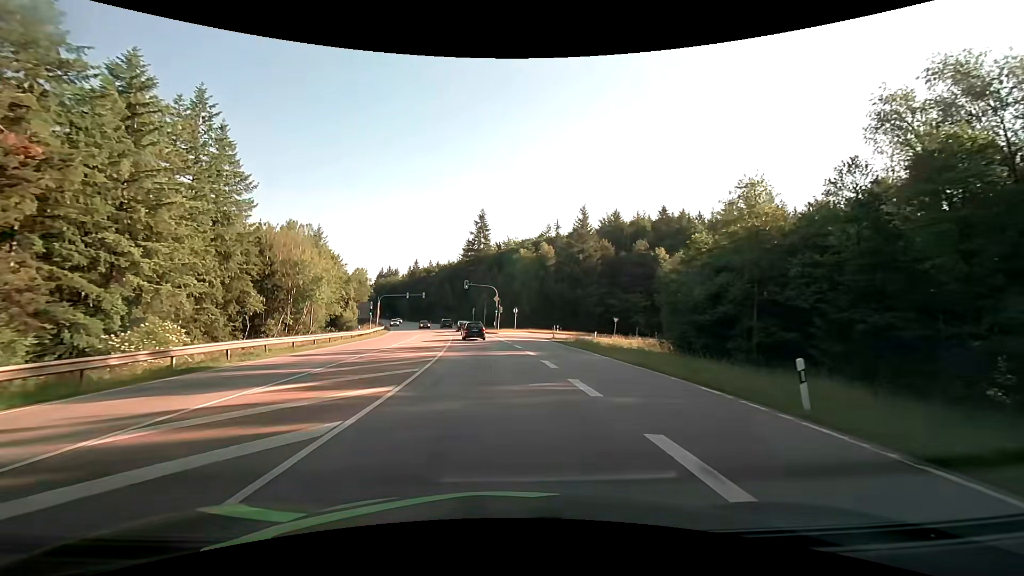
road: secondary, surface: asphalt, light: Day
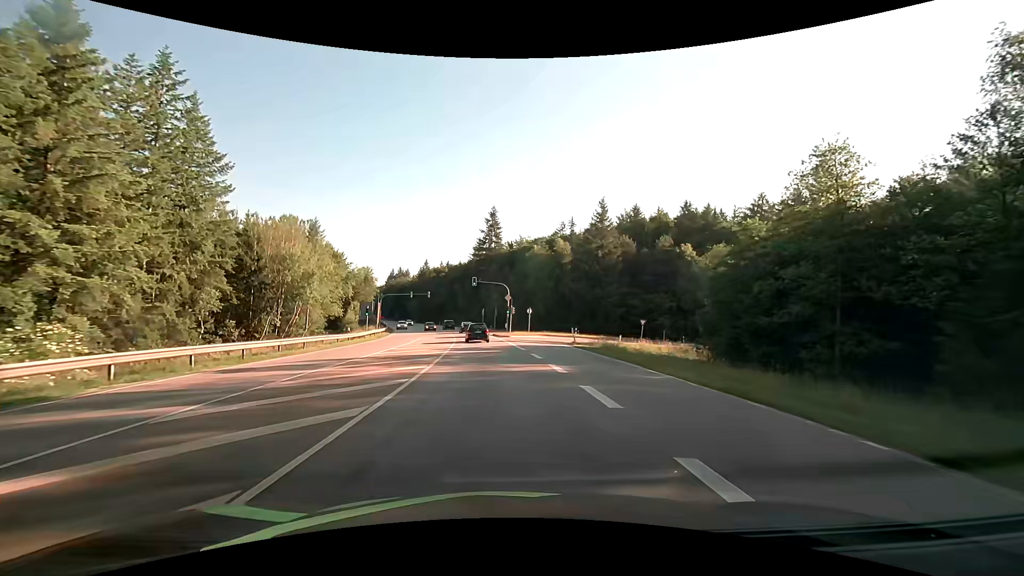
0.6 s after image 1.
(0.0, +7.0) m; -1°
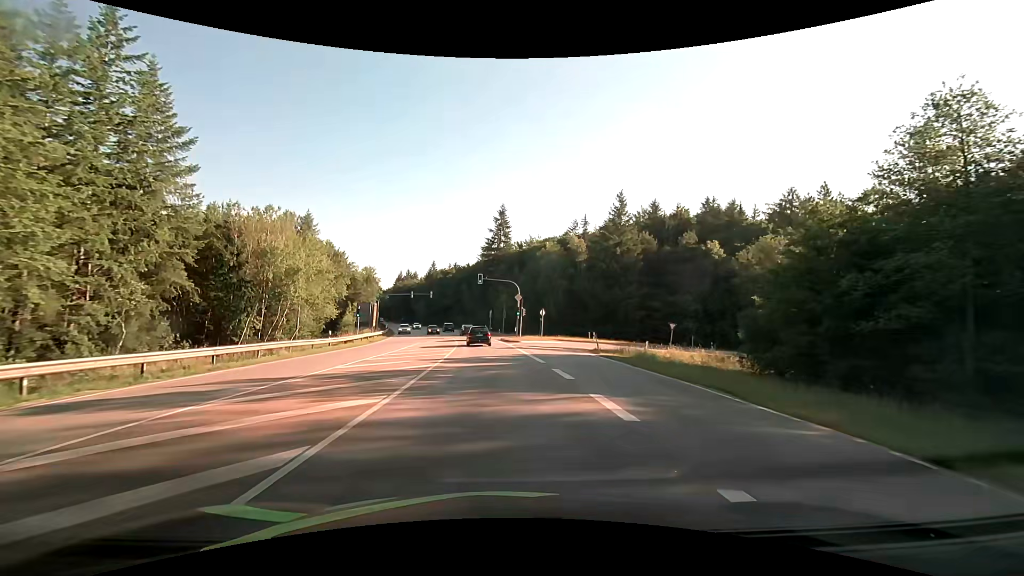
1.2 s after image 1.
(-0.1, +6.8) m; -1°
(0, +10) (0, +20) (-1, +30) (-2, +40) (-3, +50) (-4, +60) (-6, +70) (-7, +80) (-9, +89) (-12, +99) m
